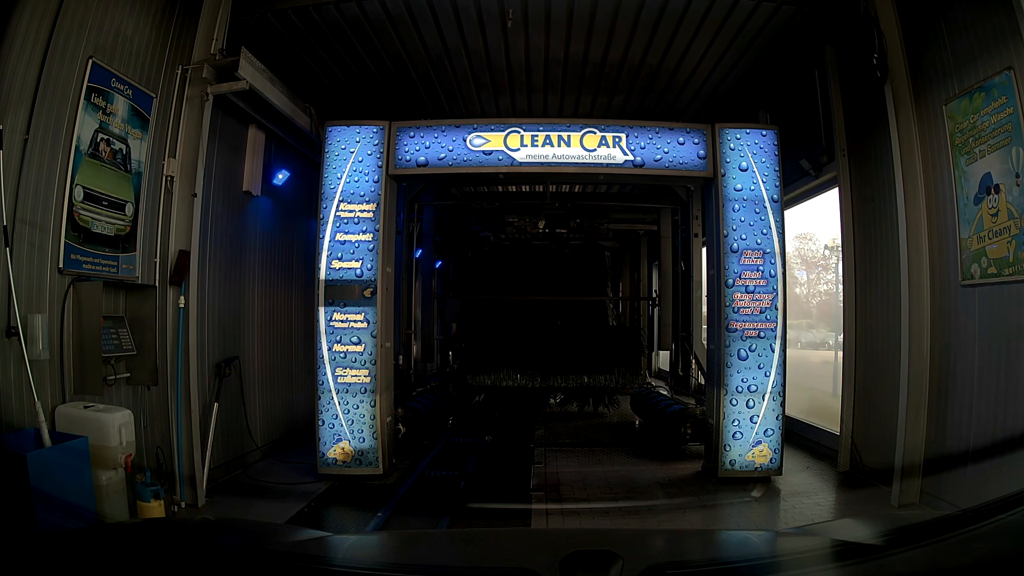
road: service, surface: asphalt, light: Day
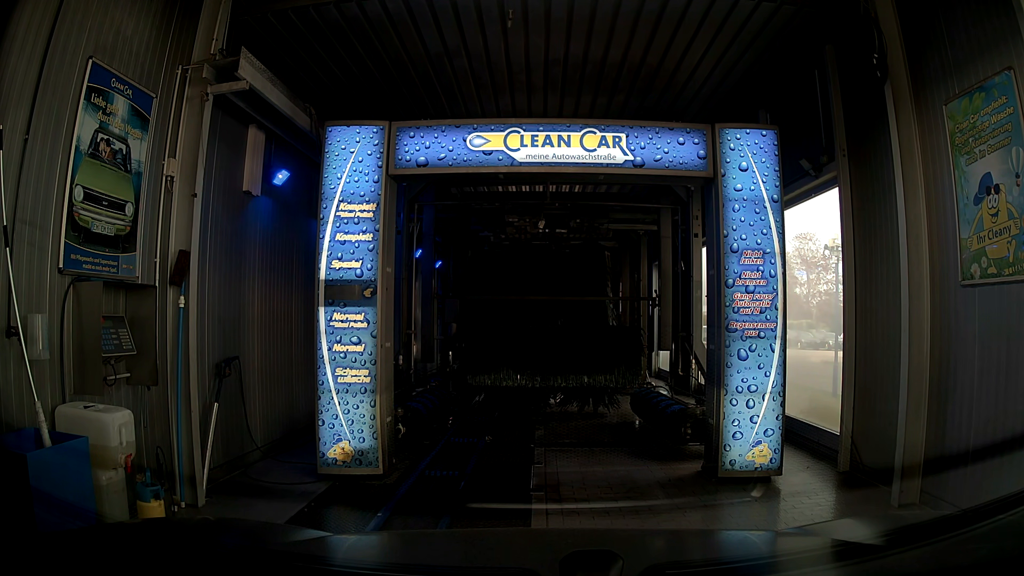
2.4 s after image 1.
(0.0, 0.0) m; 0°
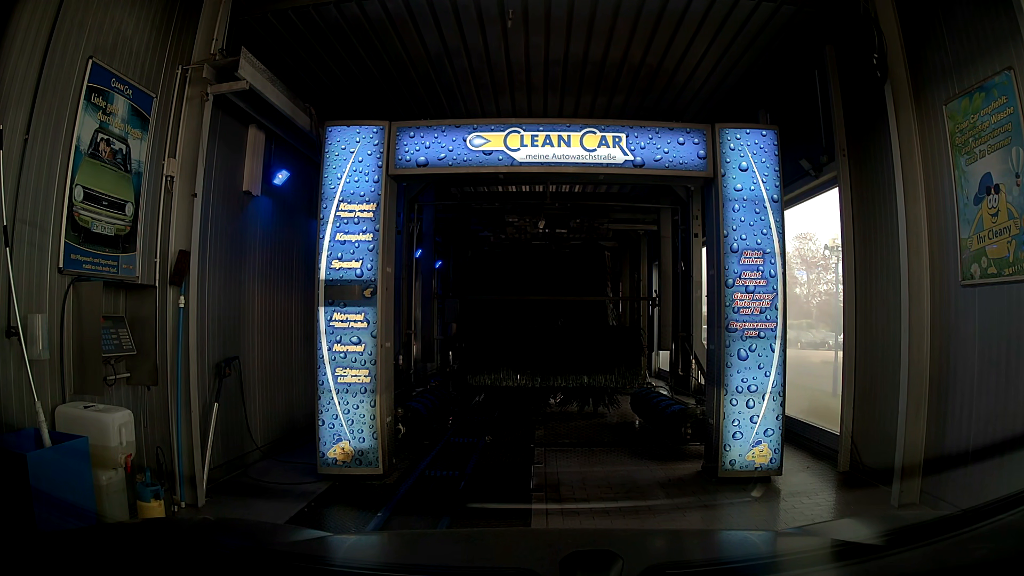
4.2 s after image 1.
(0.0, 0.0) m; 0°
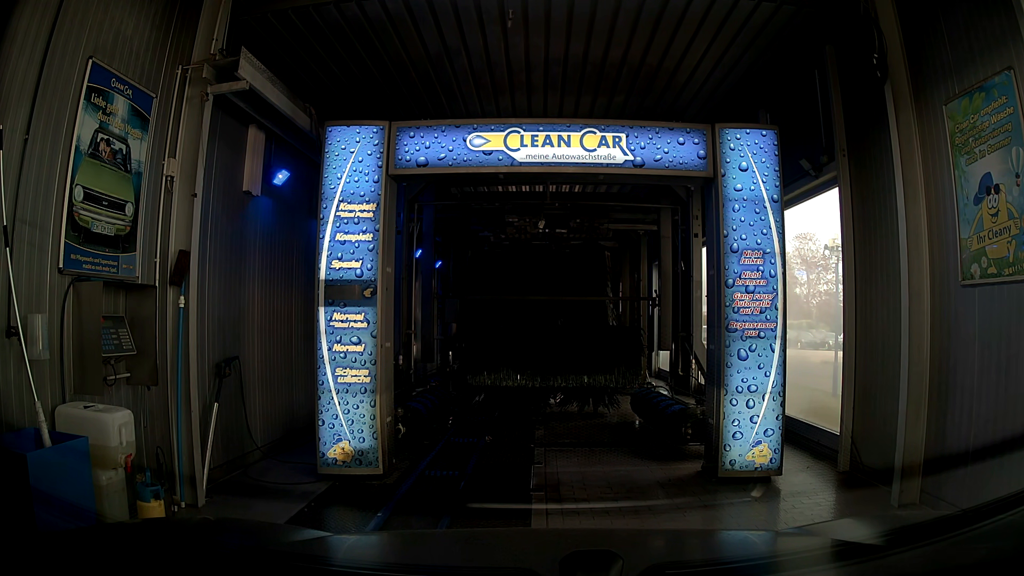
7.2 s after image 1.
(0.0, 0.0) m; 0°
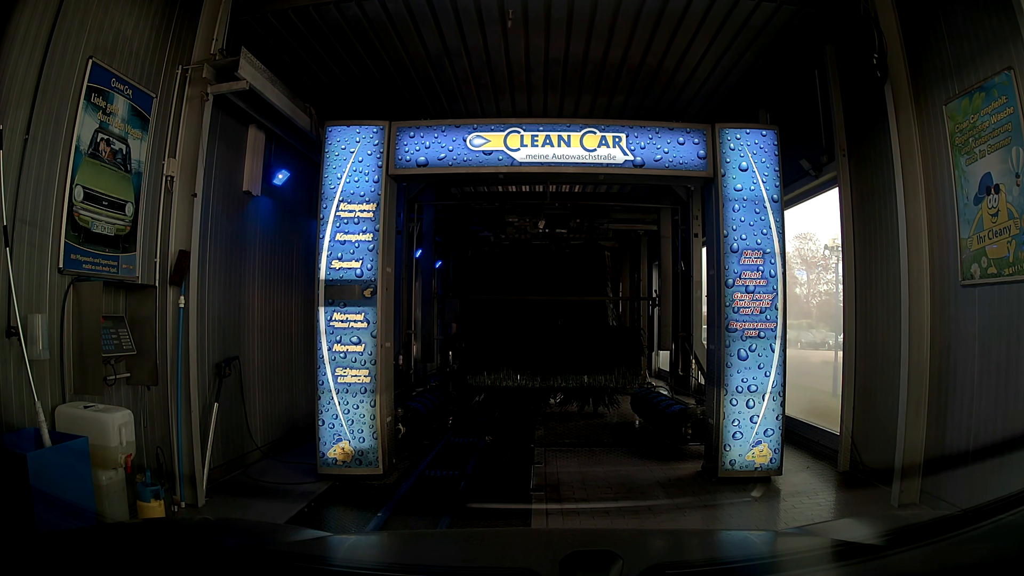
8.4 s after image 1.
(0.0, 0.0) m; 0°
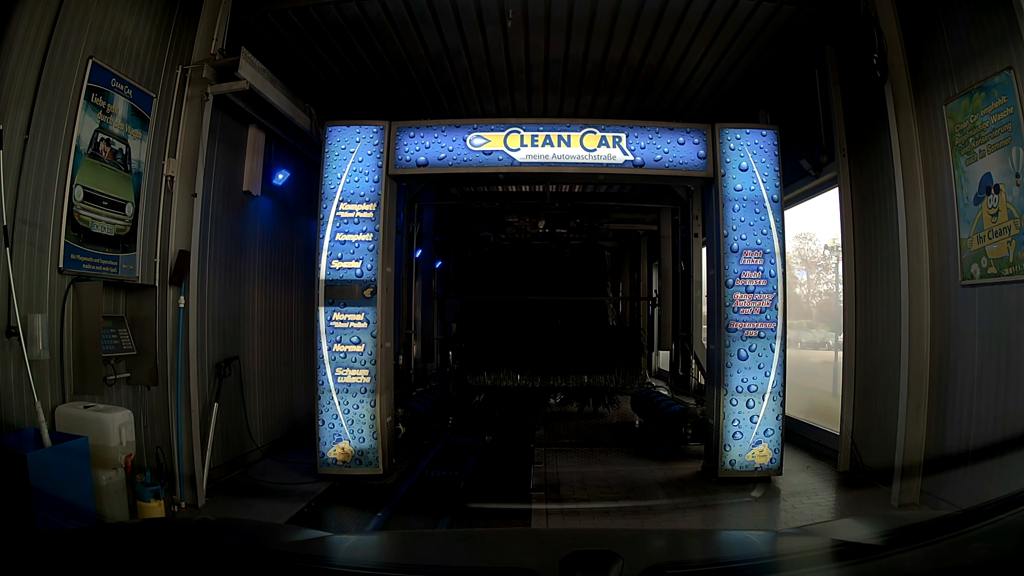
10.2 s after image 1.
(0.0, 0.0) m; 0°
